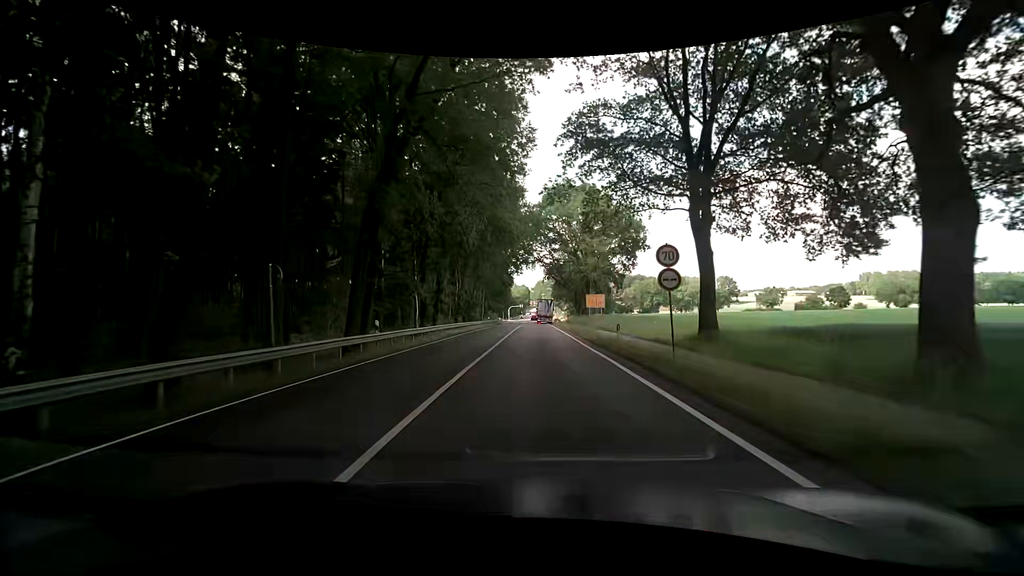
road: primary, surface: asphalt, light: Day
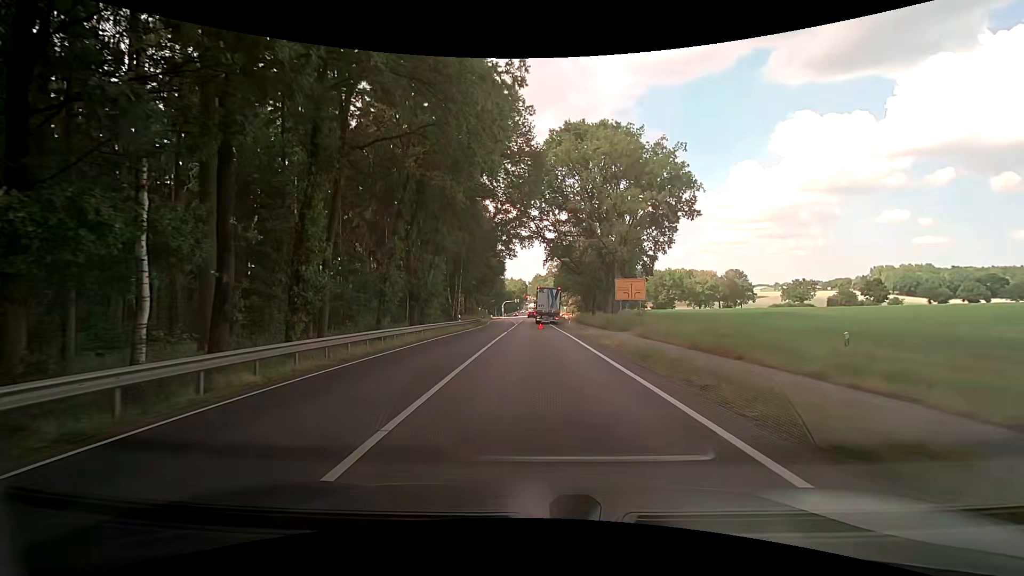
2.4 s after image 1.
(0.0, +26.5) m; 0°
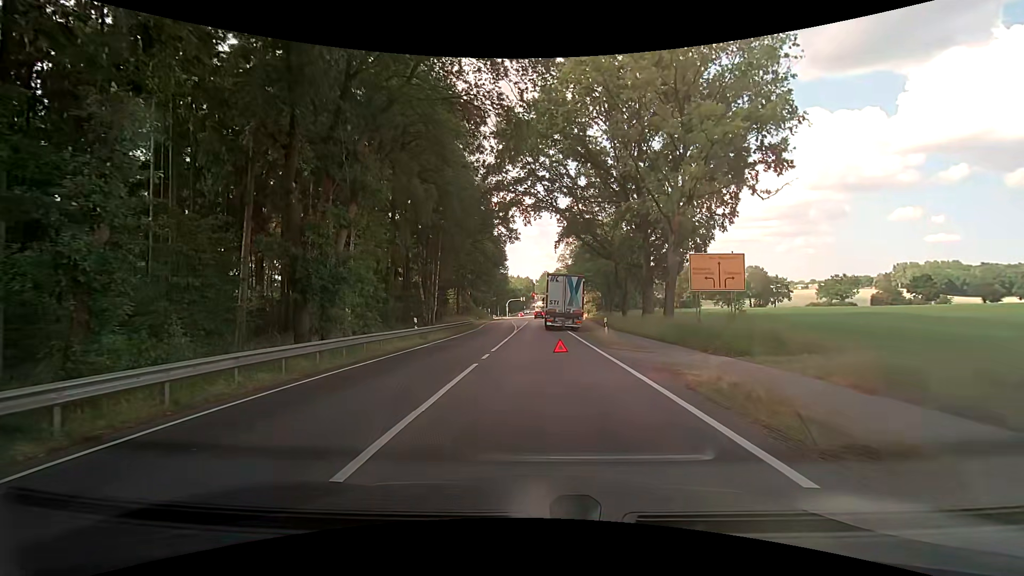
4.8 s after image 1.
(-0.2, +18.8) m; 0°
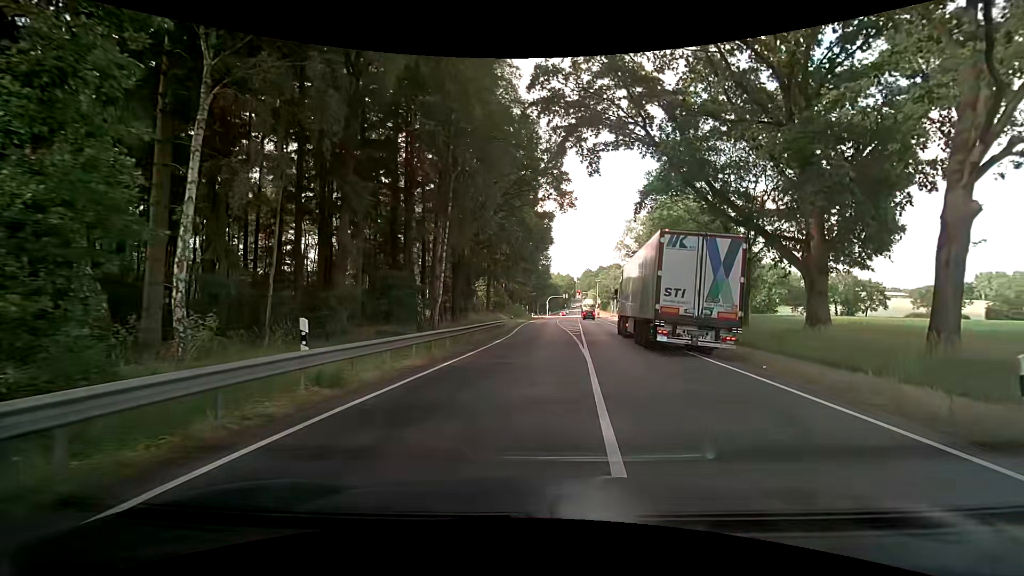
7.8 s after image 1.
(-1.8, +18.5) m; -5°
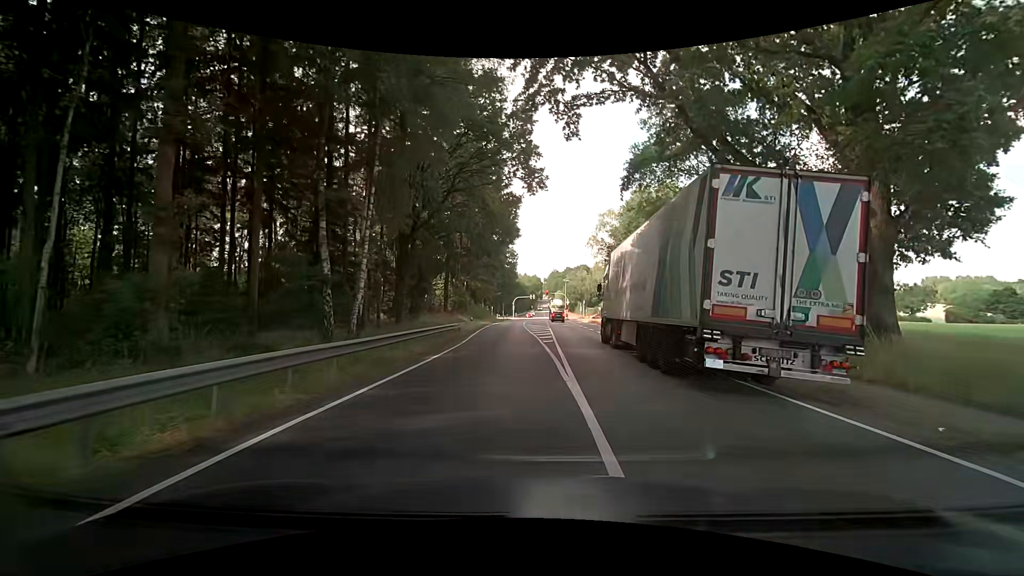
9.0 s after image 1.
(+0.2, +7.5) m; +3°
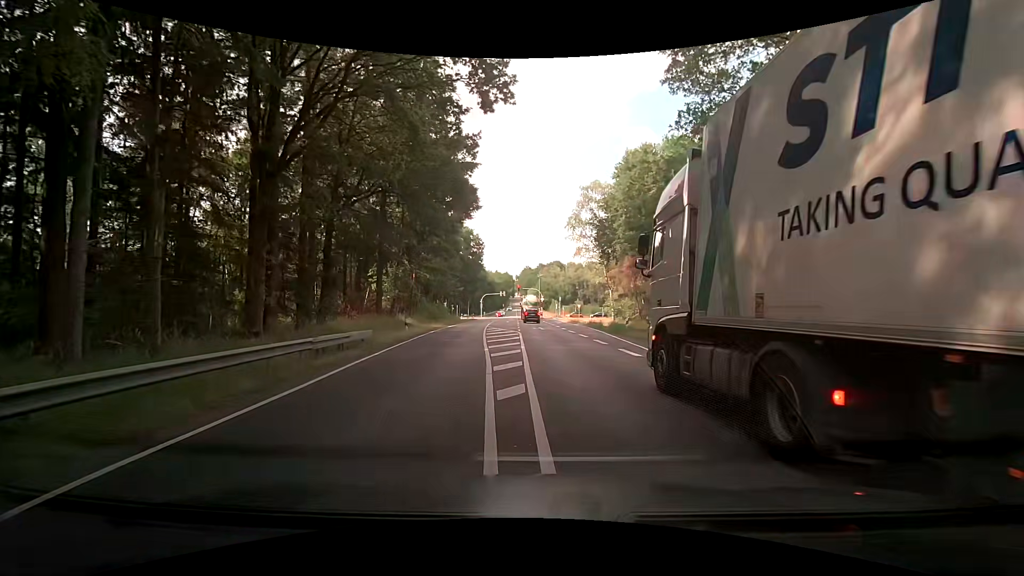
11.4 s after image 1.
(+0.5, +15.3) m; +3°
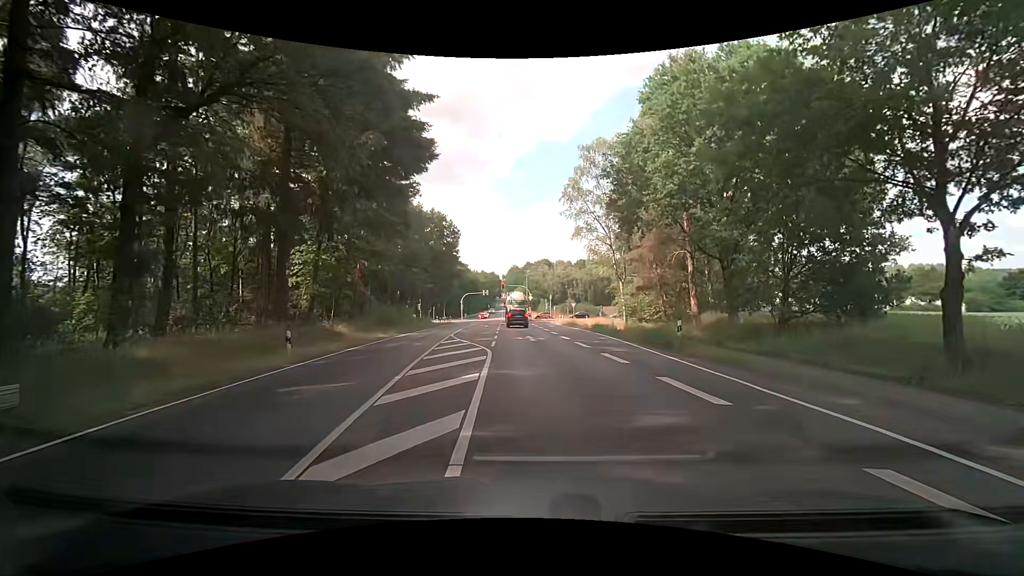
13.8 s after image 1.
(+0.1, +14.7) m; +2°
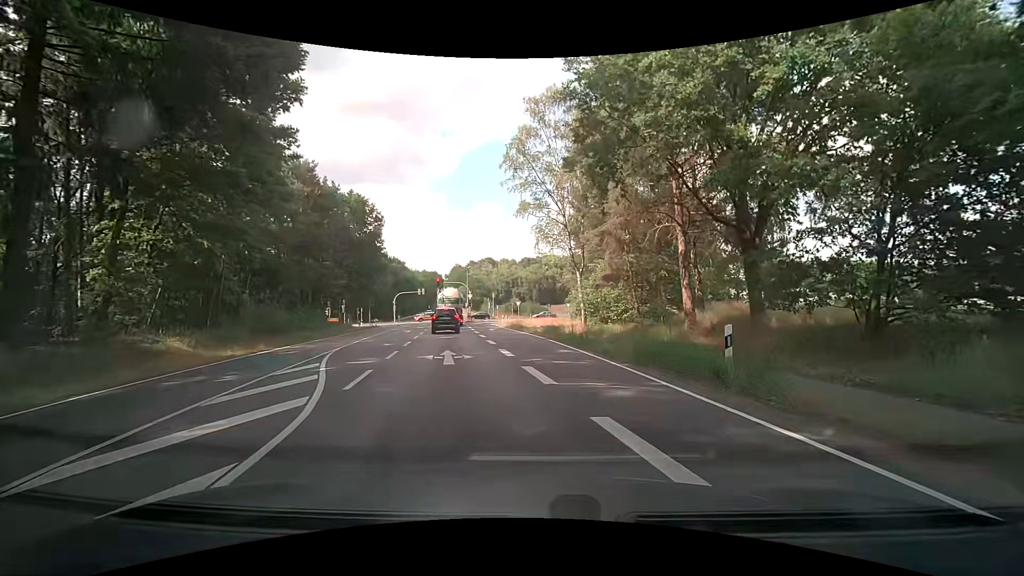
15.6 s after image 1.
(+0.8, +10.4) m; +7°
(0, +10) (0, +20) (-1, +30) (-3, +40) (-5, +49) (-7, +59) (-8, +69) (-7, +79) (-4, +88) (+2, +96) m
